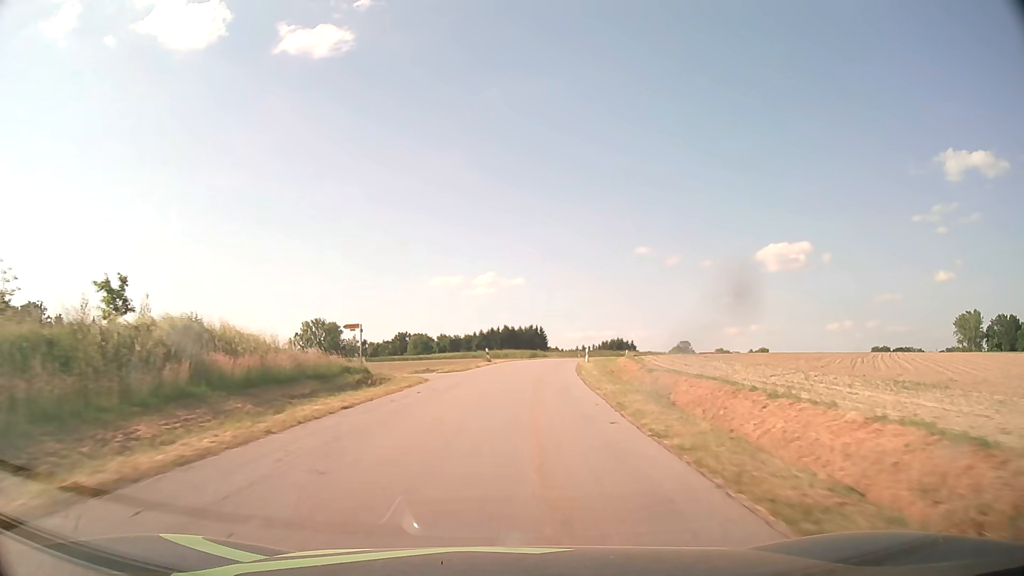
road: tertiary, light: Day
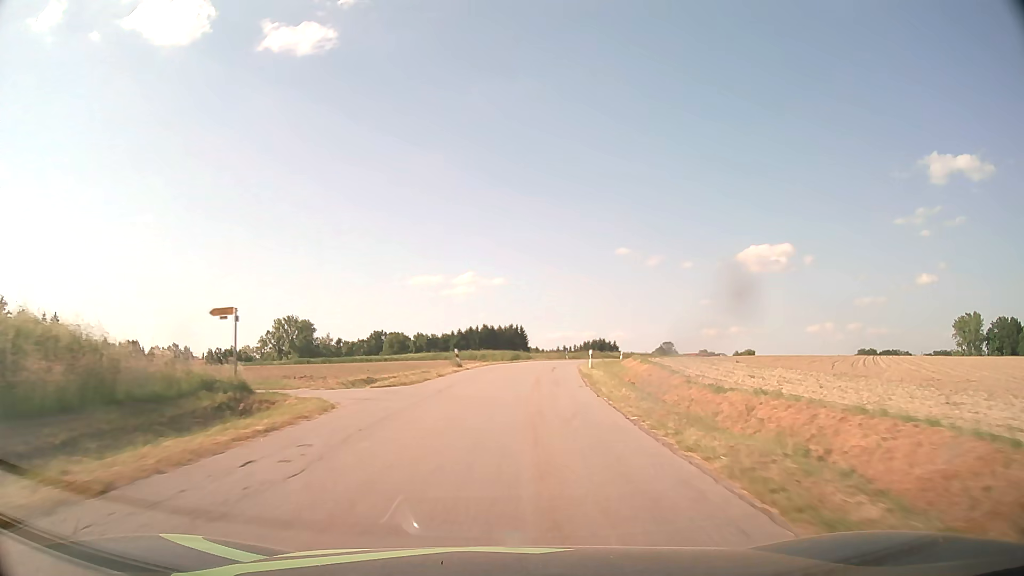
(+0.2, +11.8) m; +2°
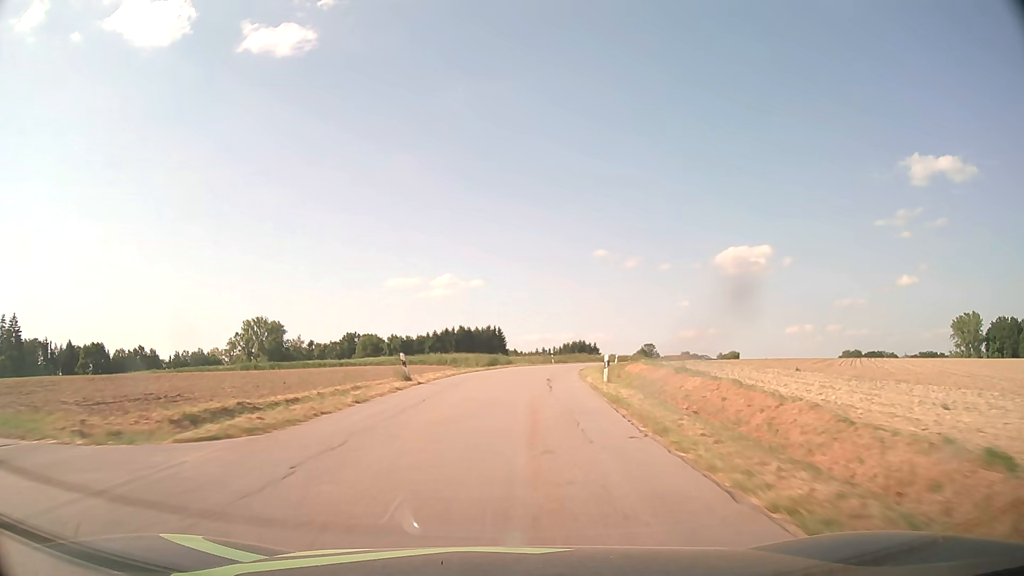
(+0.2, +11.9) m; +2°
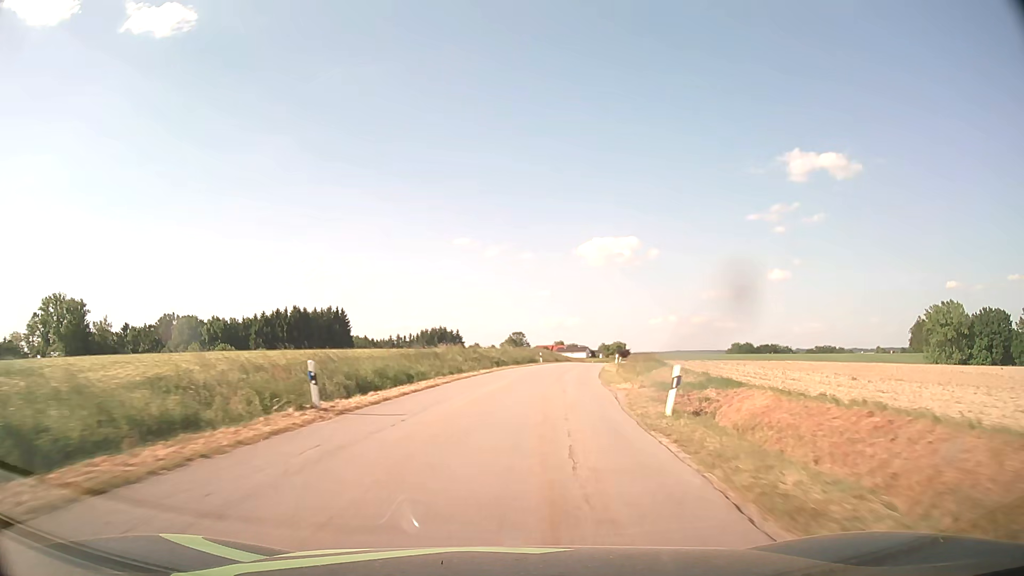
(+5.7, +59.3) m; +11°
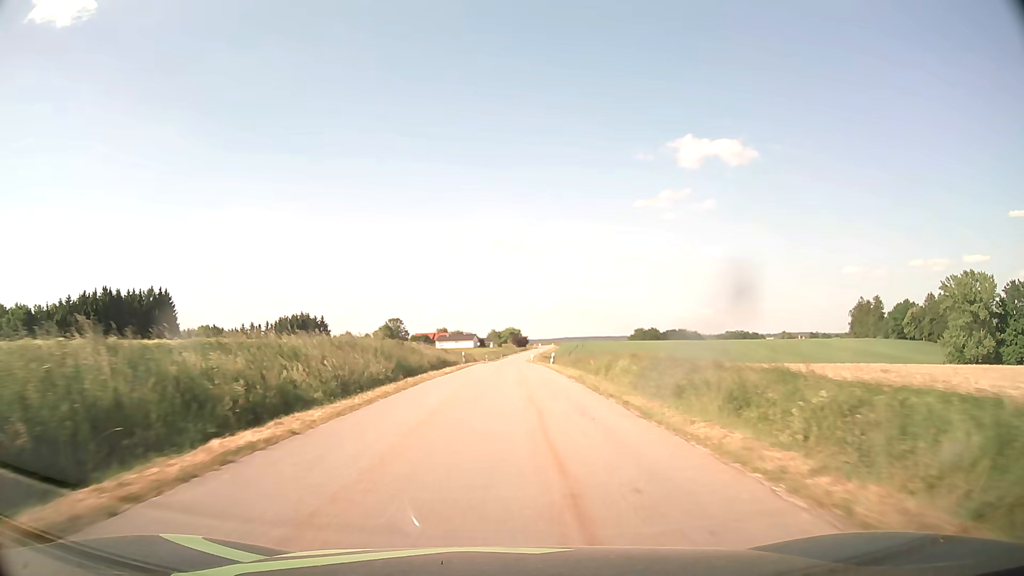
(+6.9, +59.8) m; +10°
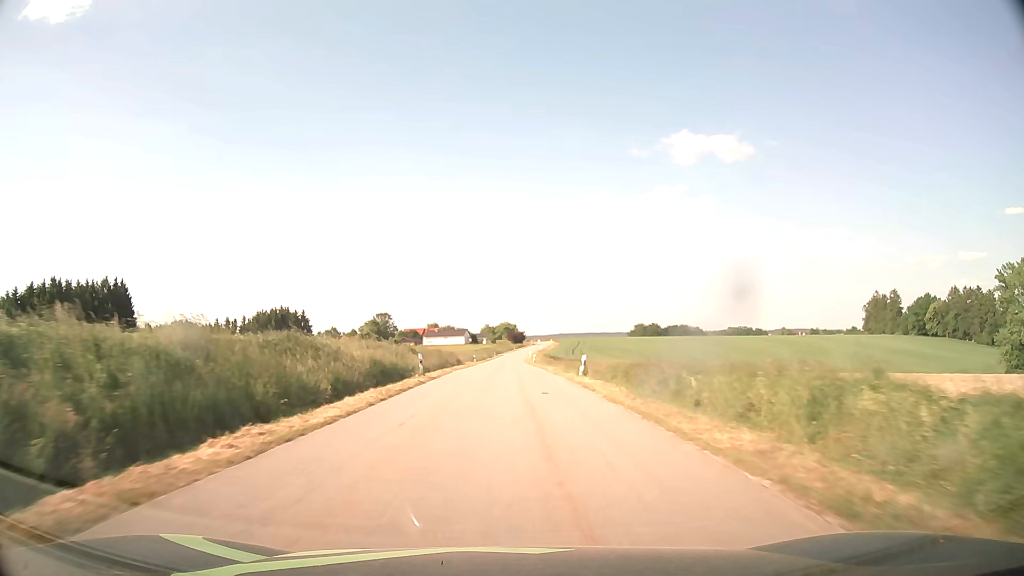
(+0.1, +23.8) m; 0°
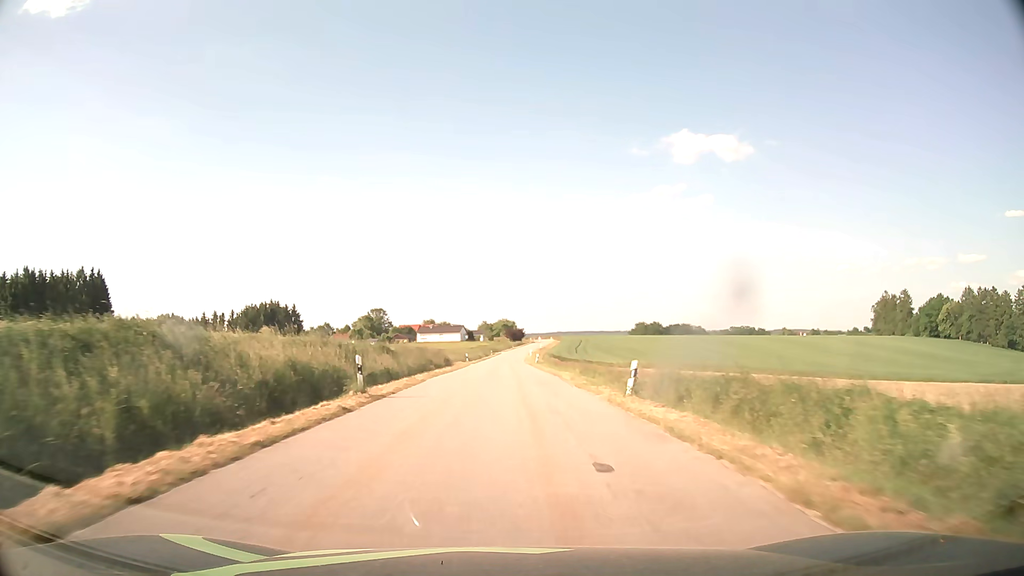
(0.0, +11.8) m; 0°
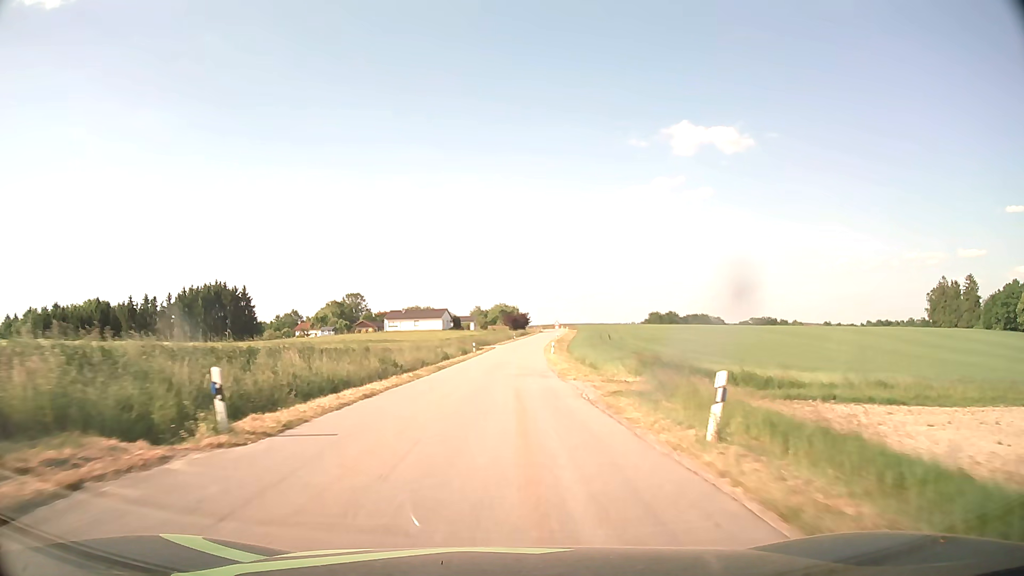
(+0.2, +58.0) m; 0°
(0, +10) (0, +20) (0, +30) (0, +40) (0, +50) (+1, +60) (+2, +70) (+2, +80) (+3, +90) (+4, +100) m
